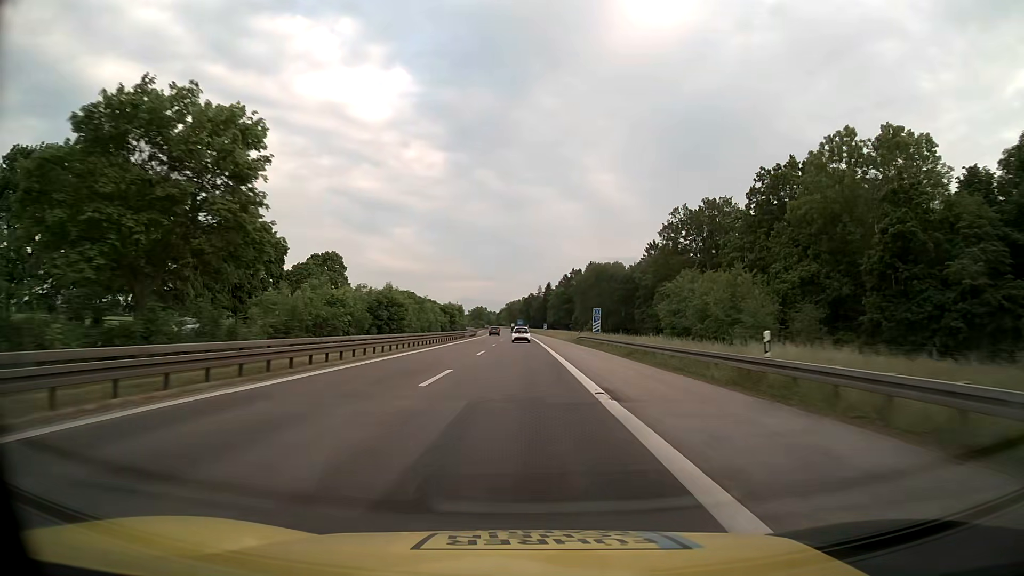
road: motorway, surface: asphalt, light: Day
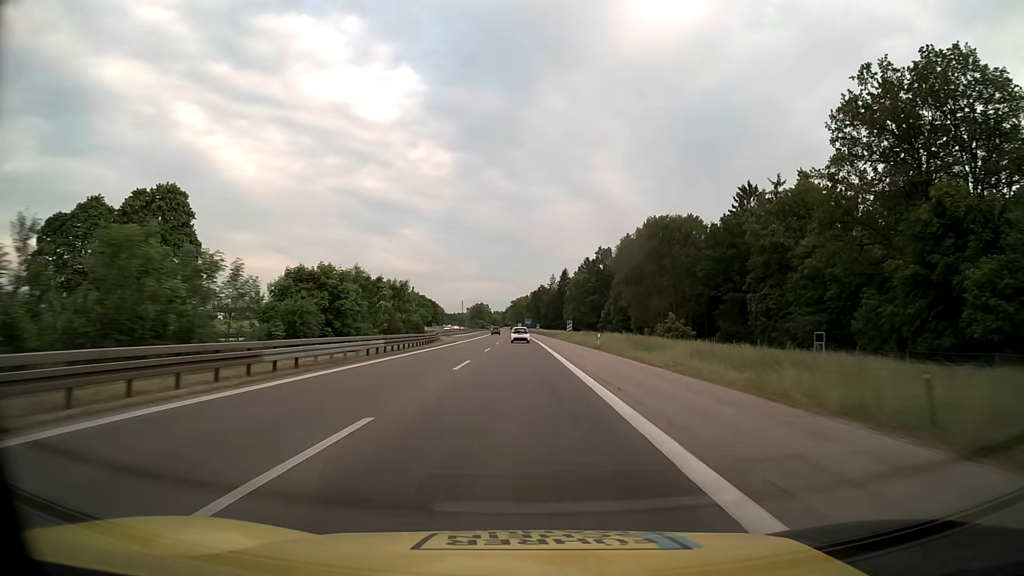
(-0.3, +66.1) m; -1°
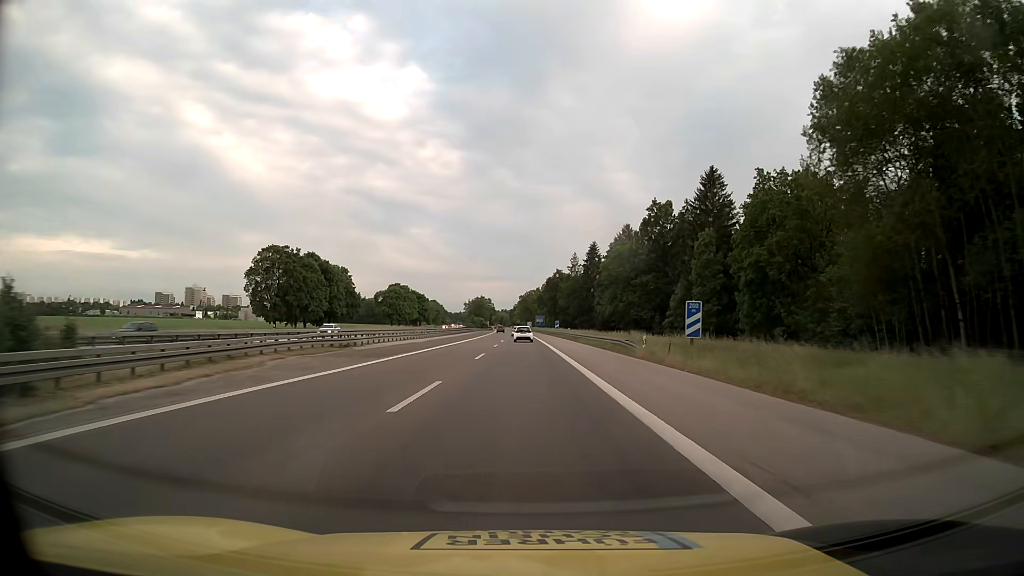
(-0.6, +65.9) m; -1°
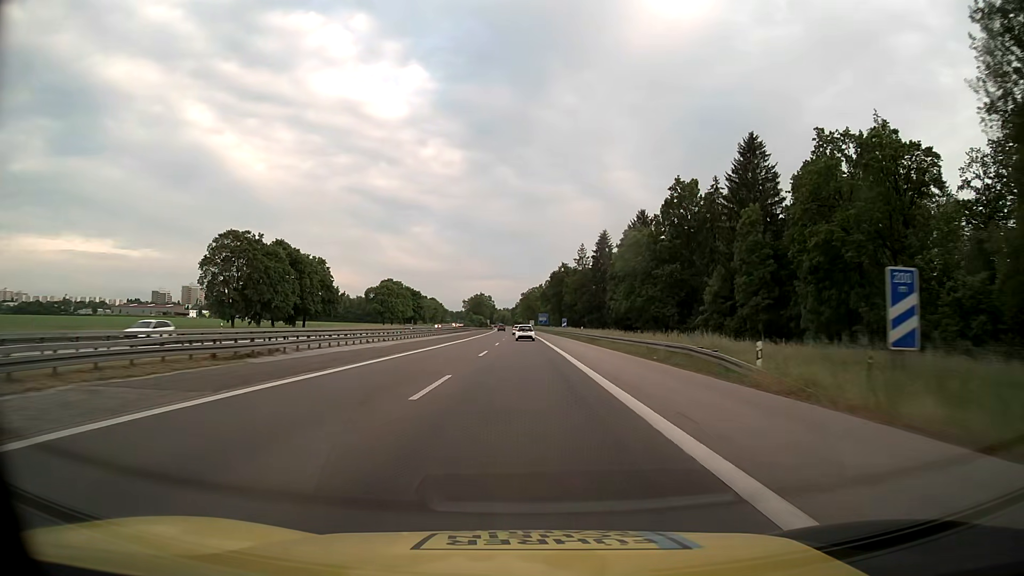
(0.0, +16.4) m; 0°
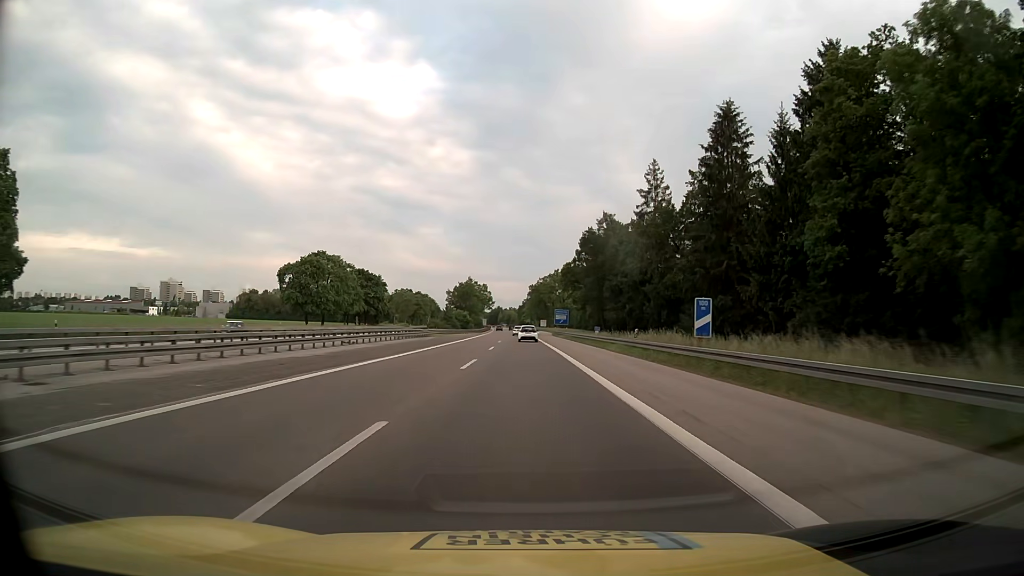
(-0.5, +81.5) m; -1°
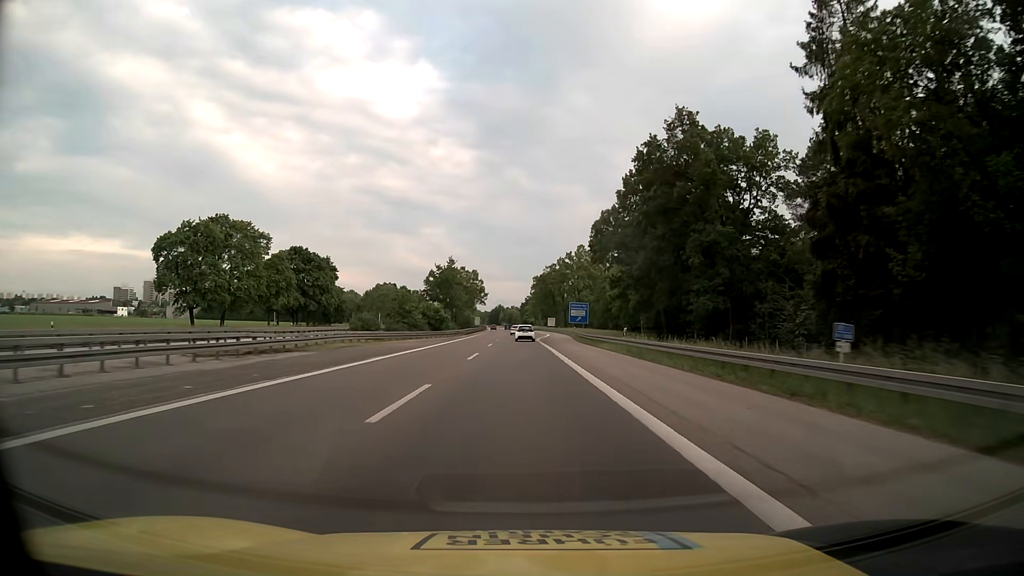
(0.0, +48.5) m; 0°
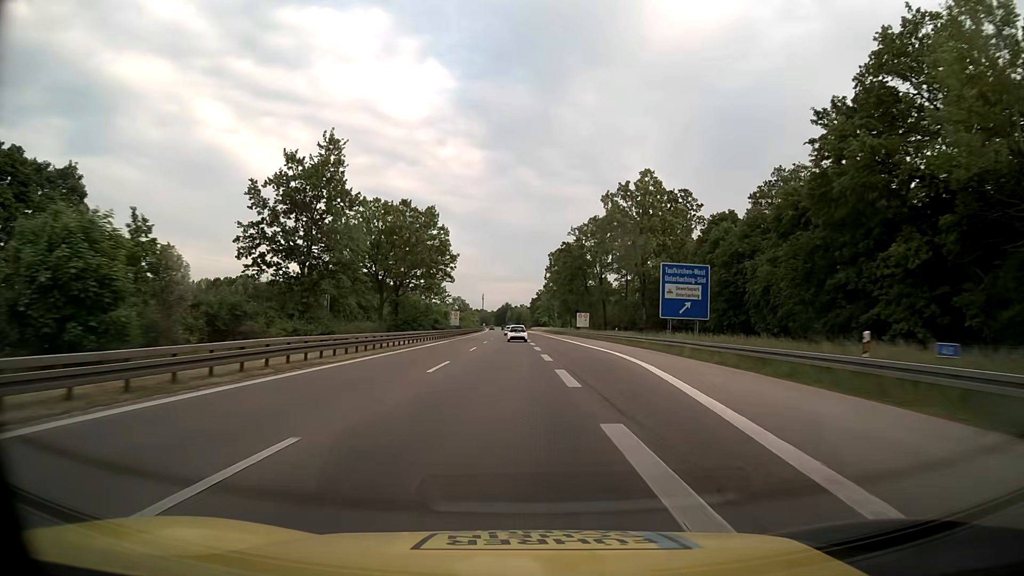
(-0.6, +80.2) m; -1°
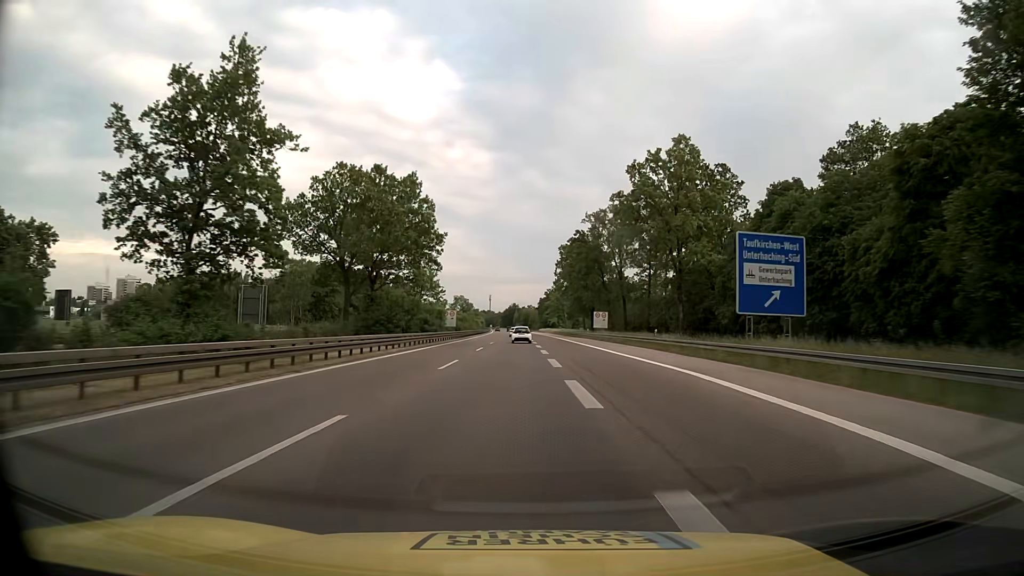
(-0.1, +16.0) m; -1°
(0, +10) (0, +20) (0, +30) (0, +40) (-1, +50) (-1, +60) (-1, +70) (-1, +80) (-1, +90) (-2, +100) m
